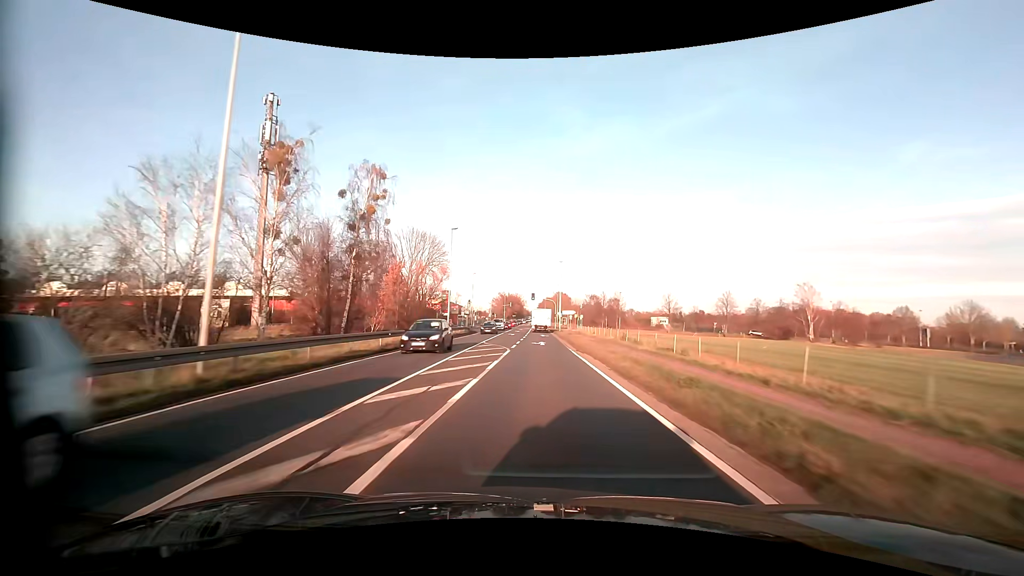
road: primary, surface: asphalt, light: Day
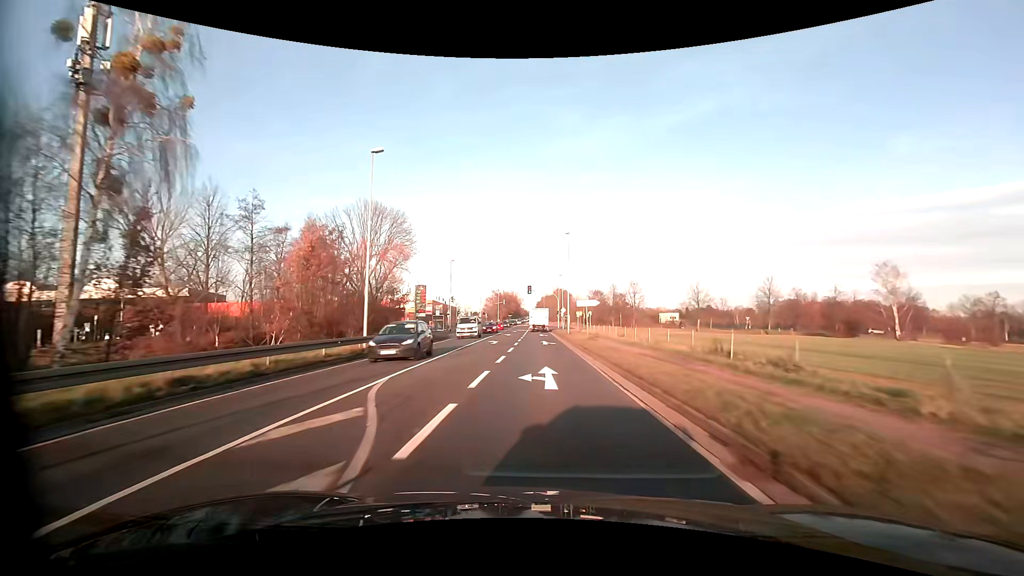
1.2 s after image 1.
(0.0, +21.5) m; 0°
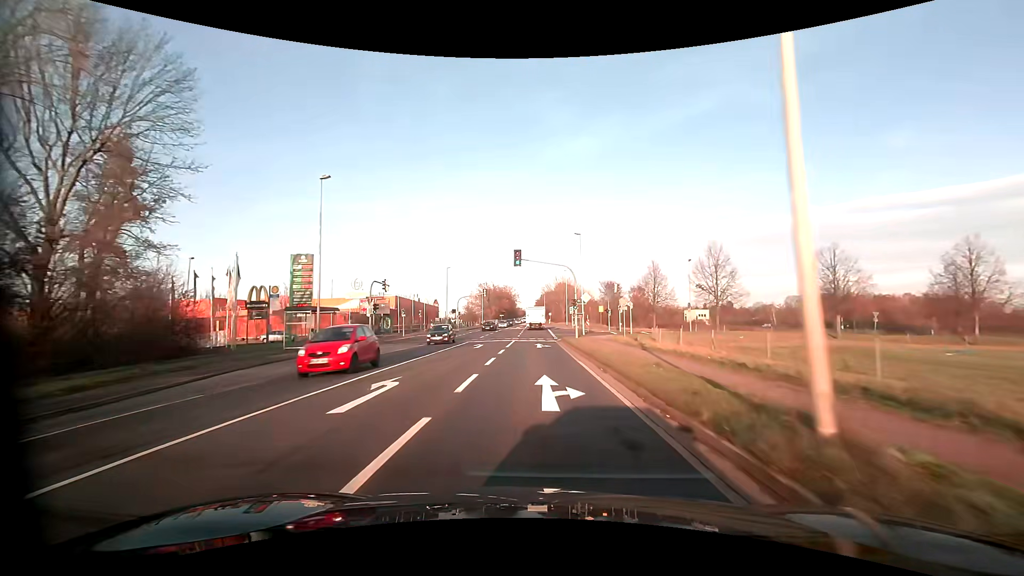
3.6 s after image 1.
(+0.1, +42.5) m; 0°
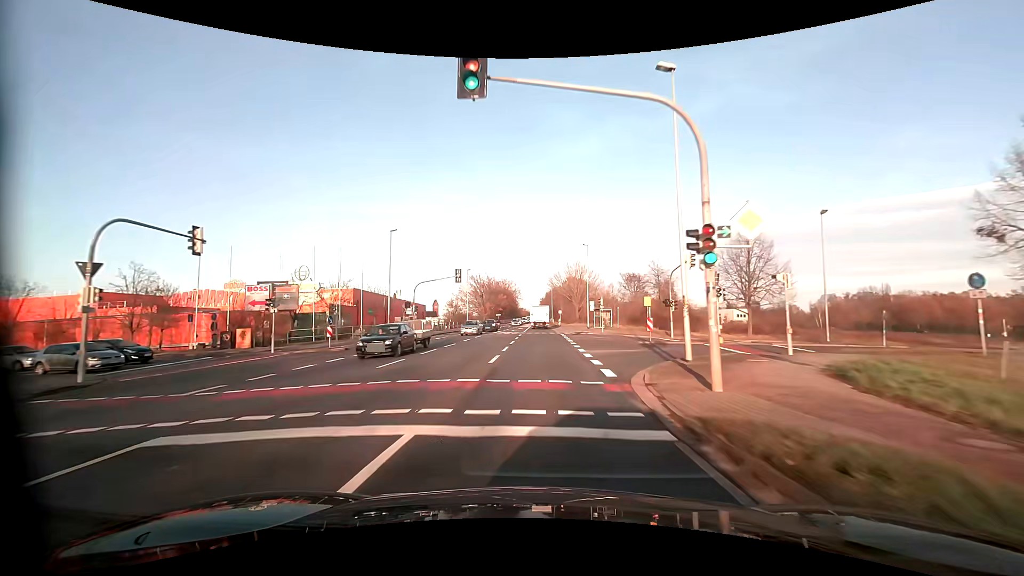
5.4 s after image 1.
(-0.3, +31.7) m; -1°
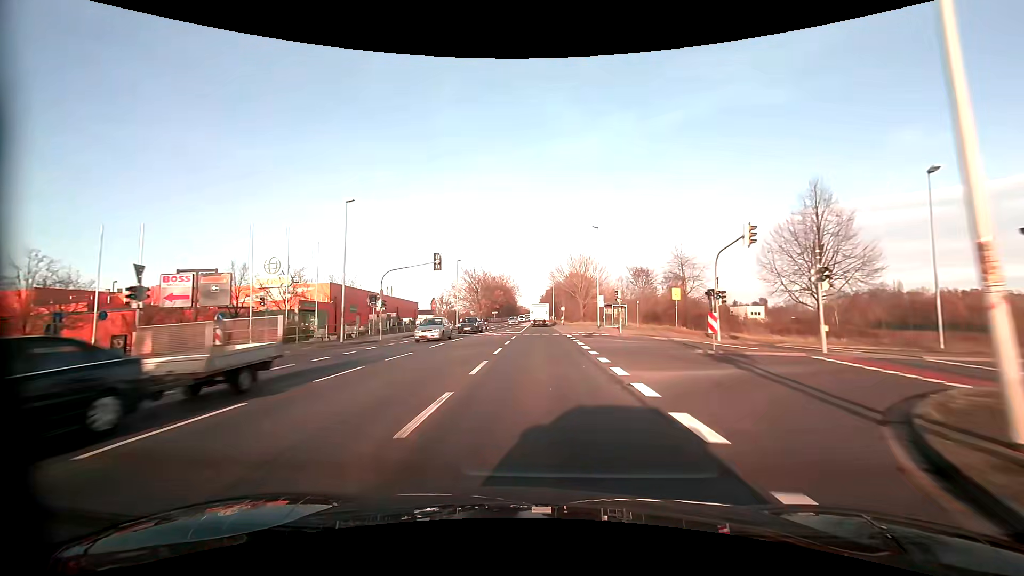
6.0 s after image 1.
(0.0, +10.5) m; 0°
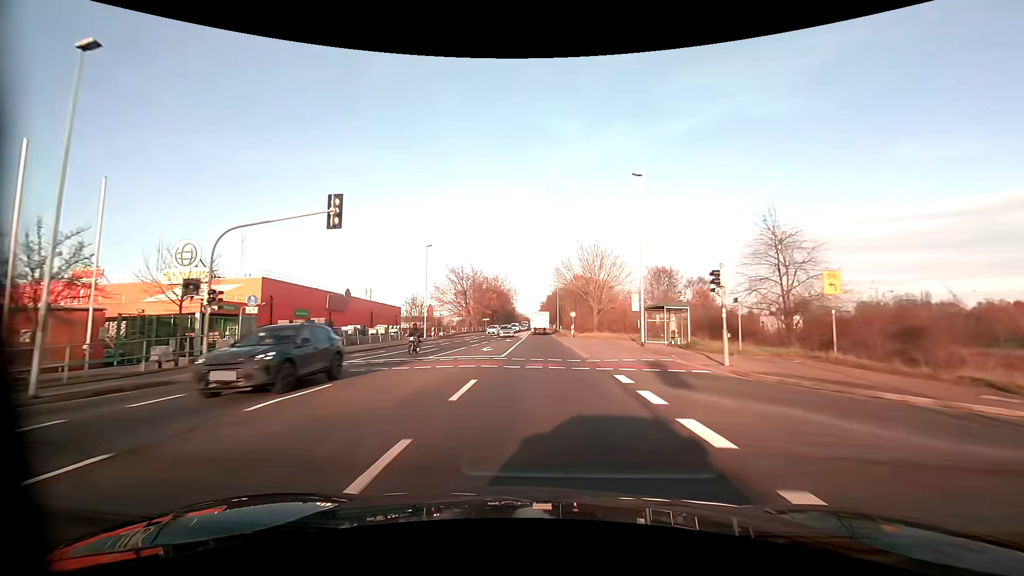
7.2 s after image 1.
(-0.1, +20.9) m; 0°
(0, +10) (0, +20) (0, +30) (0, +40) (0, +50) (0, +60) (0, +70) (0, +80) (0, +90) (0, +100) m
